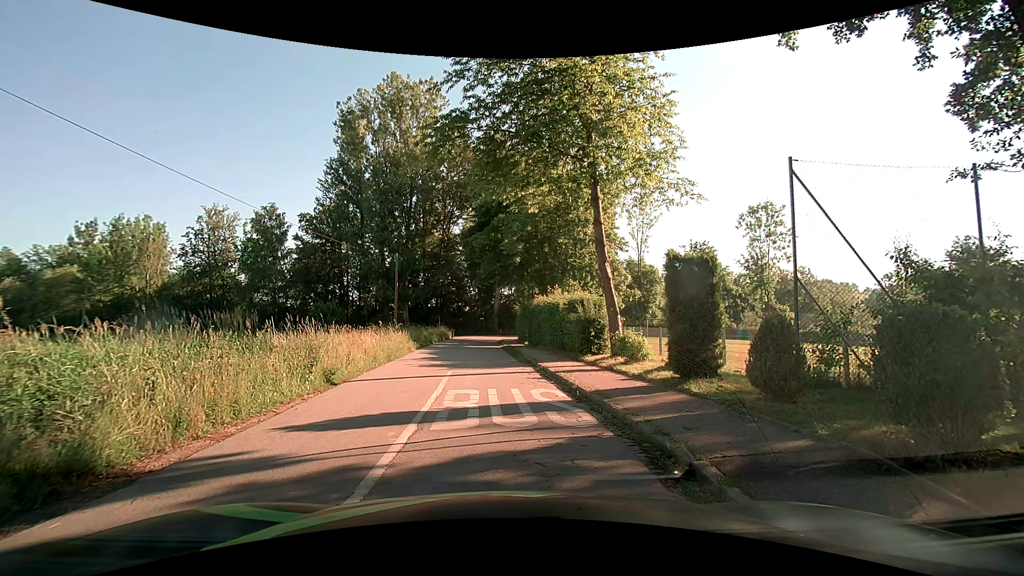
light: Day
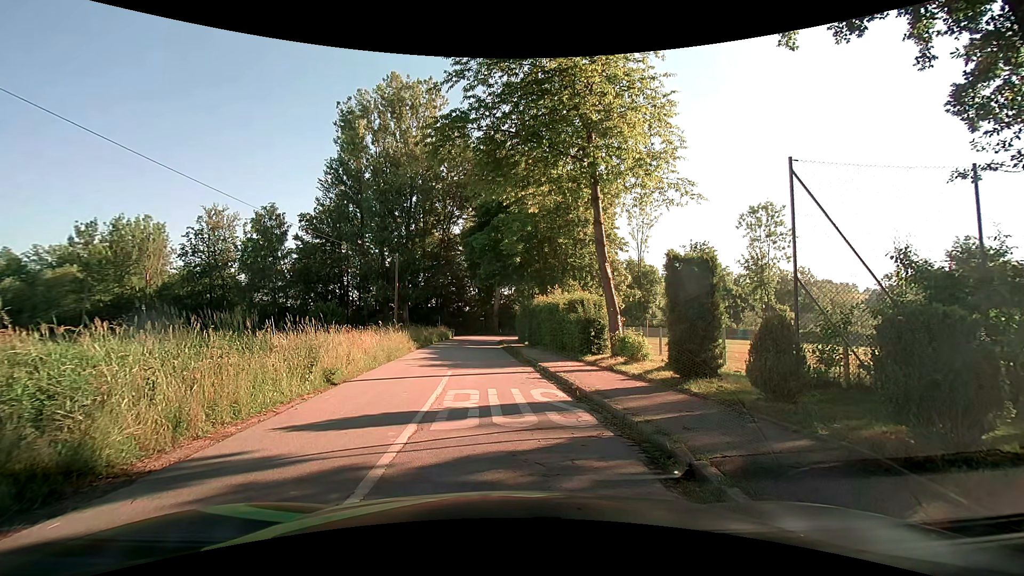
(0.0, 0.0) m; 0°
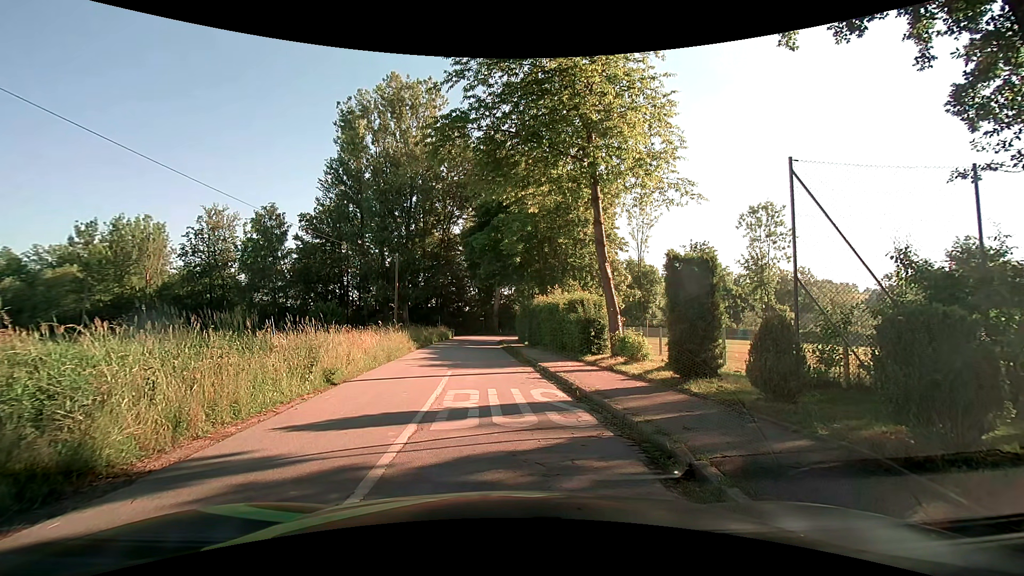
(0.0, 0.0) m; 0°
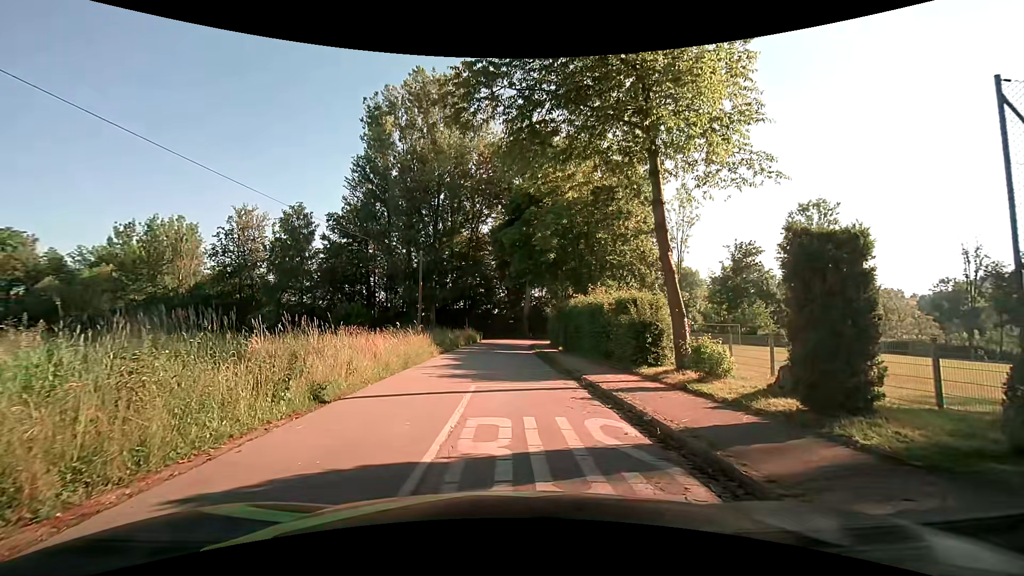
(-0.1, +3.2) m; -4°
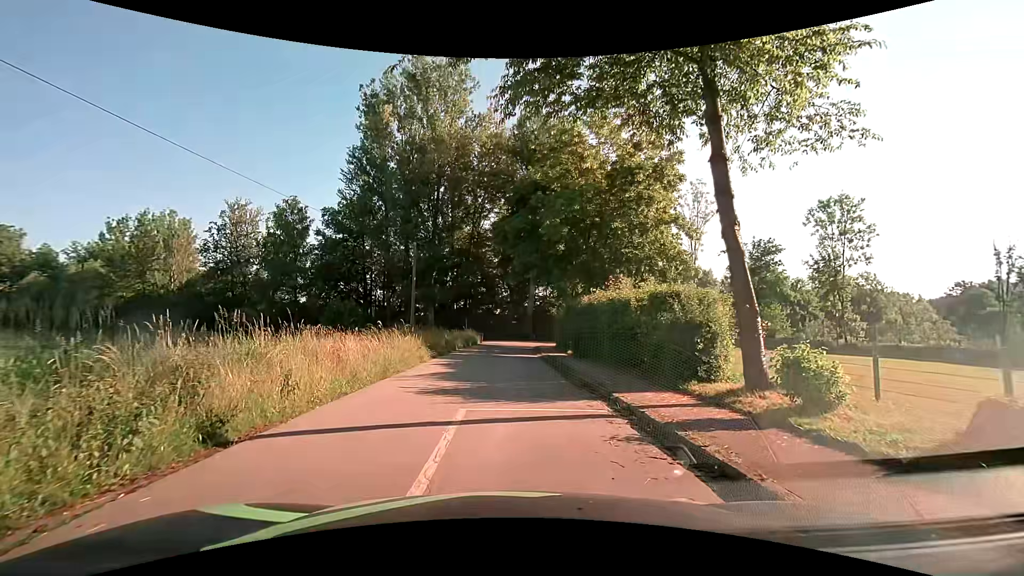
(0.0, +3.6) m; -2°
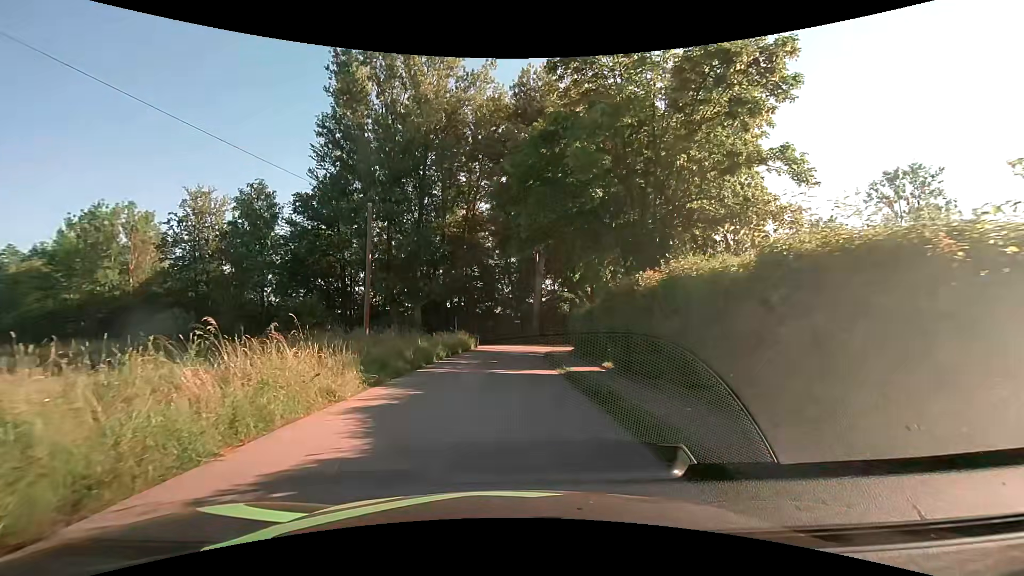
(+0.2, +10.6) m; +1°
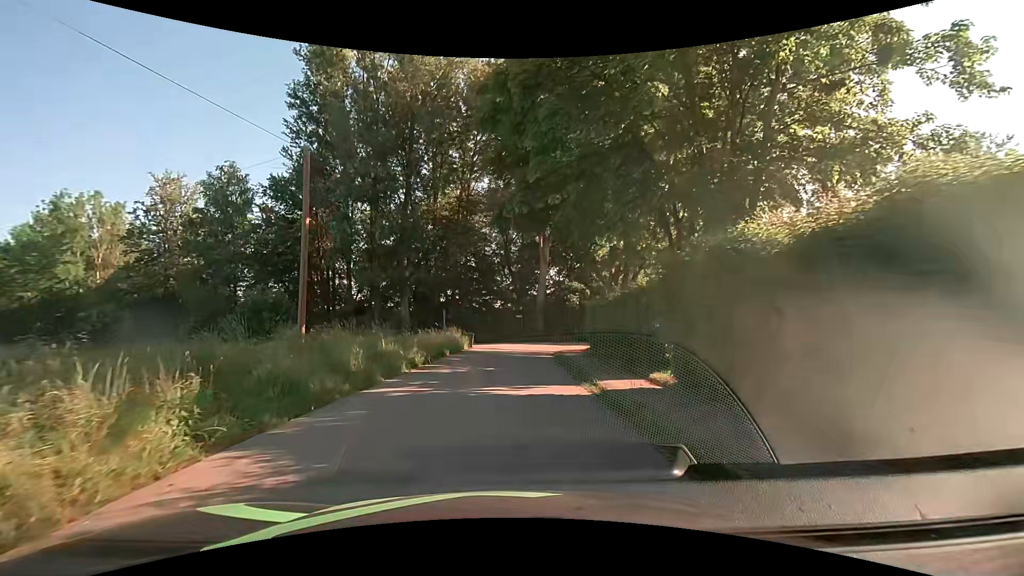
(0.0, +6.5) m; 0°
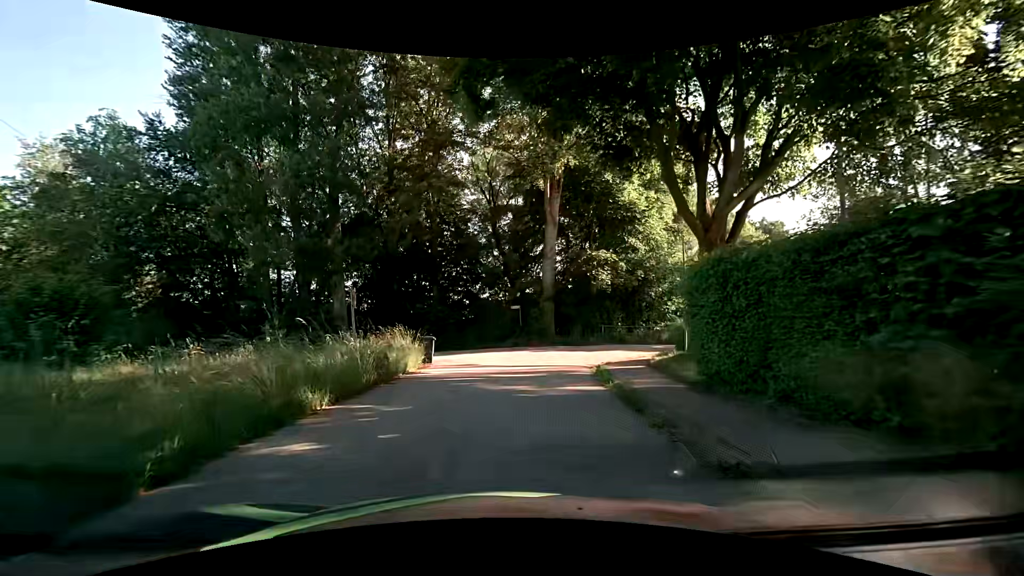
(-0.1, +15.3) m; +1°
